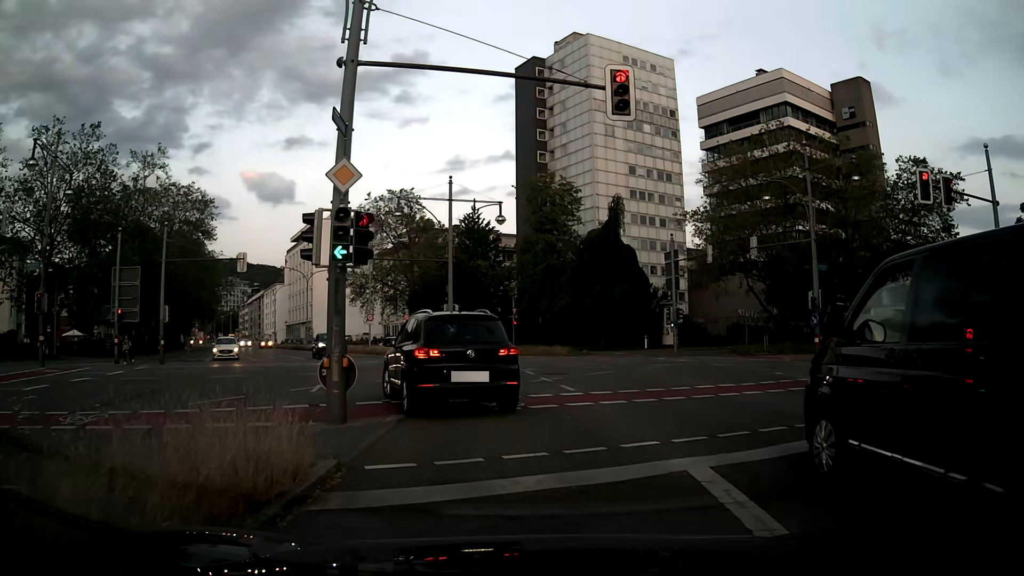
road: secondary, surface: asphalt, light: Day
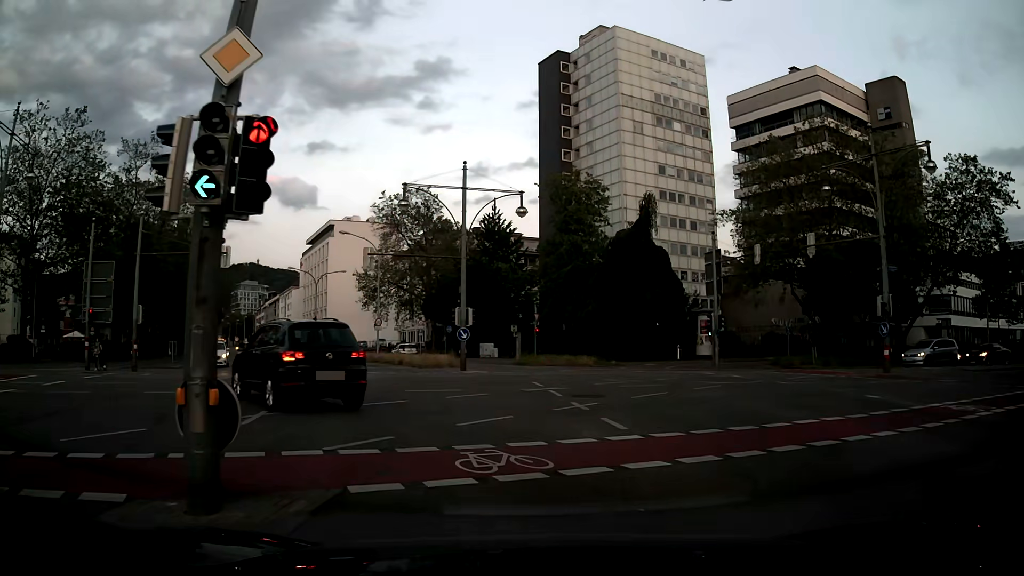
(-0.1, +5.1) m; -1°
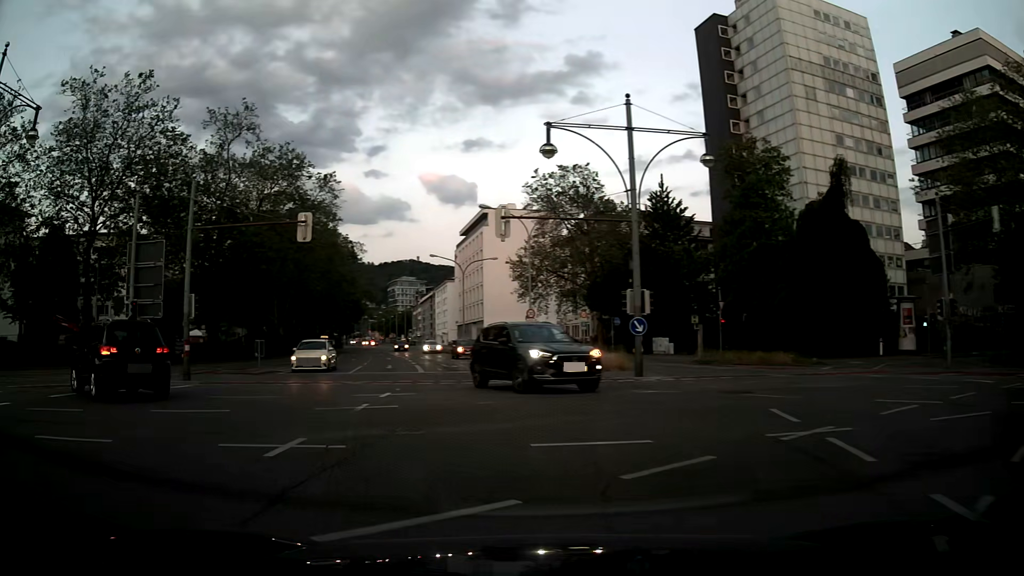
(-0.9, +9.2) m; -15°
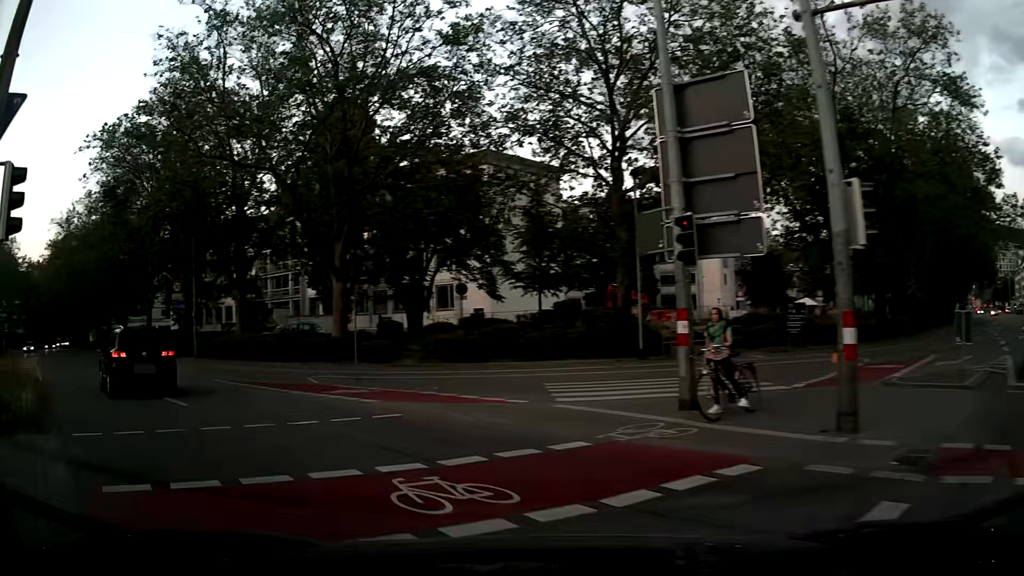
(-7.8, +15.2) m; -50°
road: primary
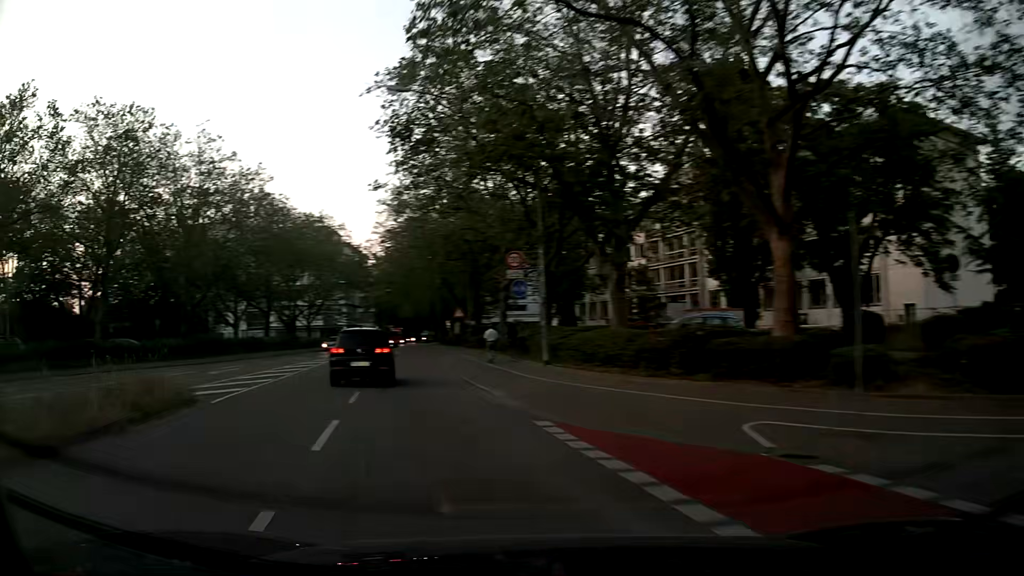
(-3.7, +11.4) m; -35°
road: secondary
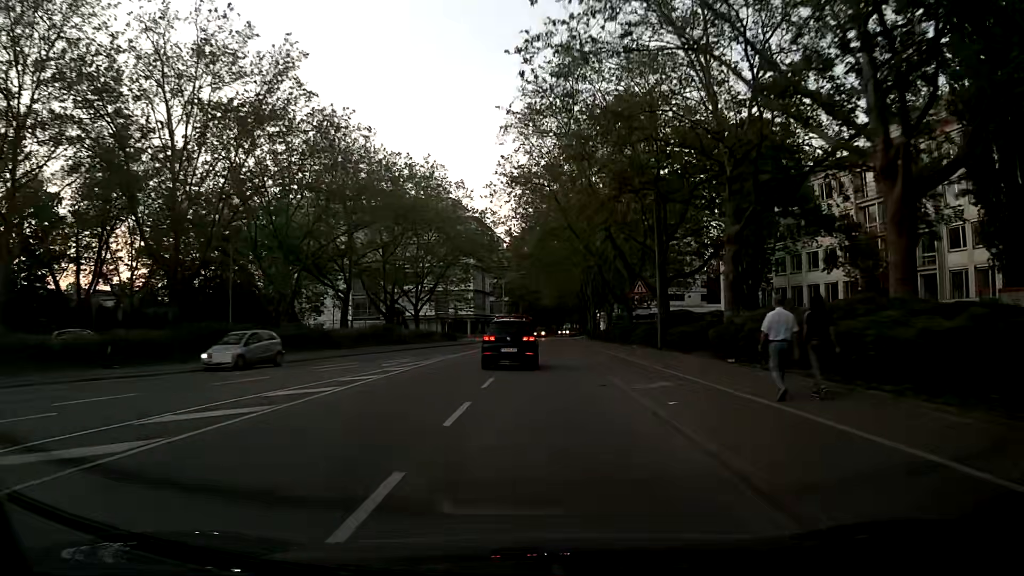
(-3.7, +23.0) m; -11°
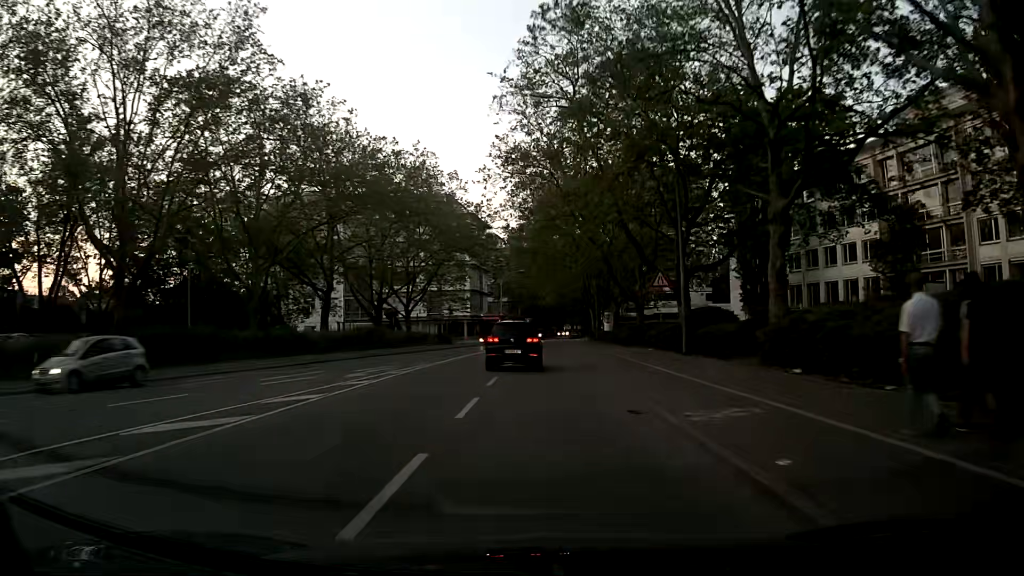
(0.0, +5.1) m; 0°
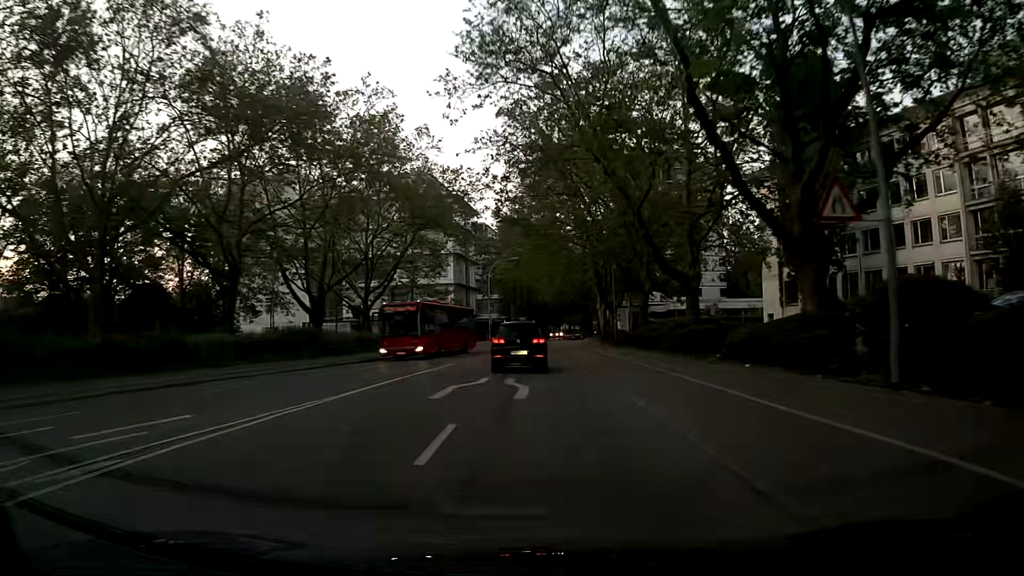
(+0.2, +15.6) m; +1°
(0, +10) (0, +20) (0, +30) (0, +40) (0, +50) (0, +60) (+1, +70) (+1, +80) (+2, +90) (+3, +100) m
